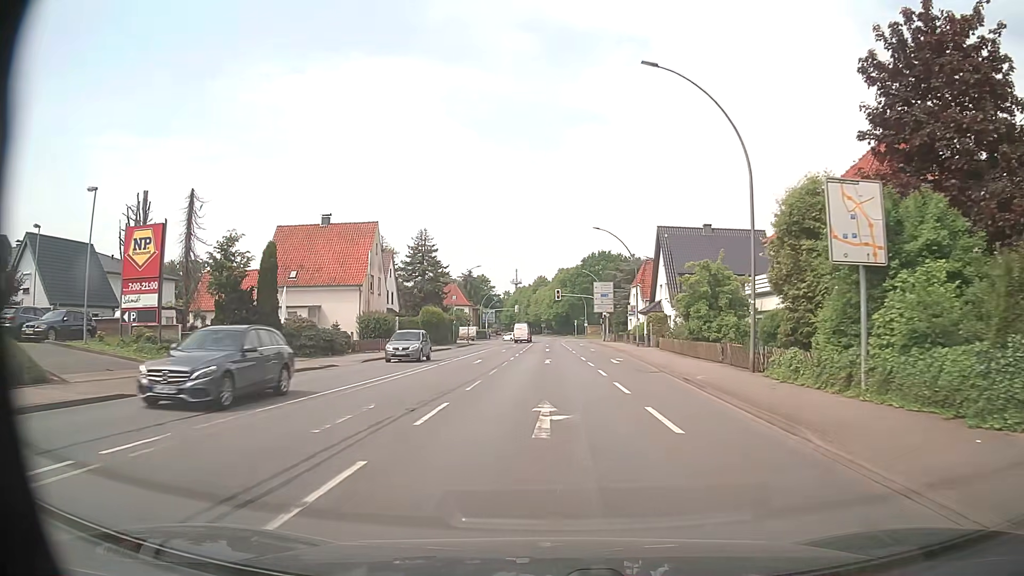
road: primary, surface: asphalt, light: Day
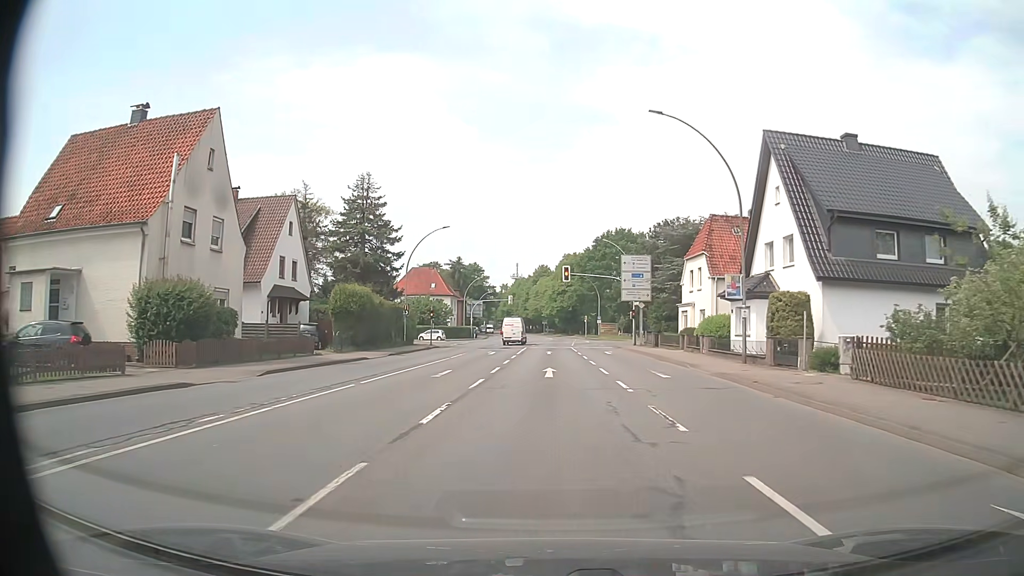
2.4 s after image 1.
(+0.1, +30.1) m; 0°
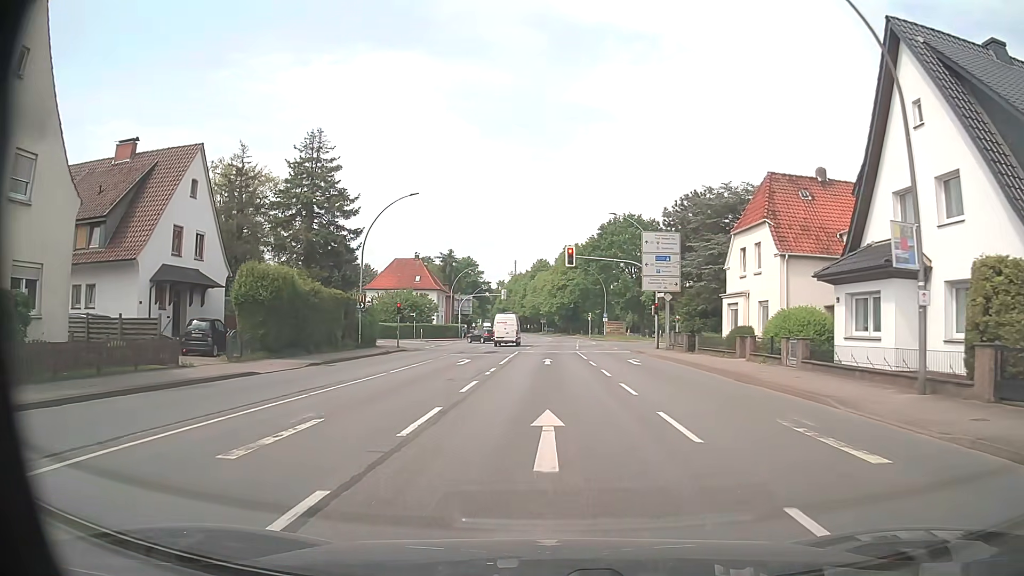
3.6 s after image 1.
(0.0, +13.0) m; 0°
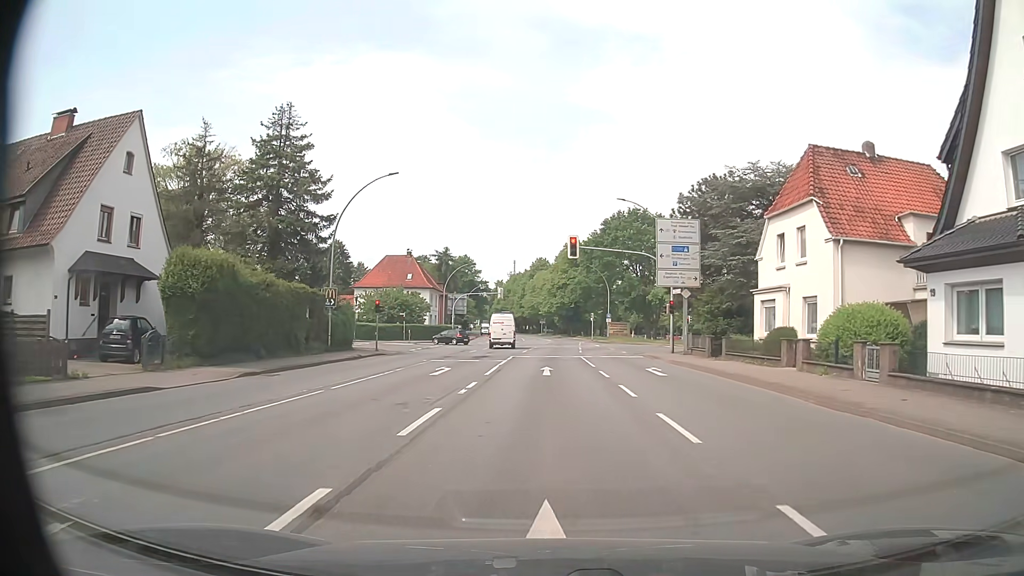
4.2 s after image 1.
(0.0, +5.9) m; 0°
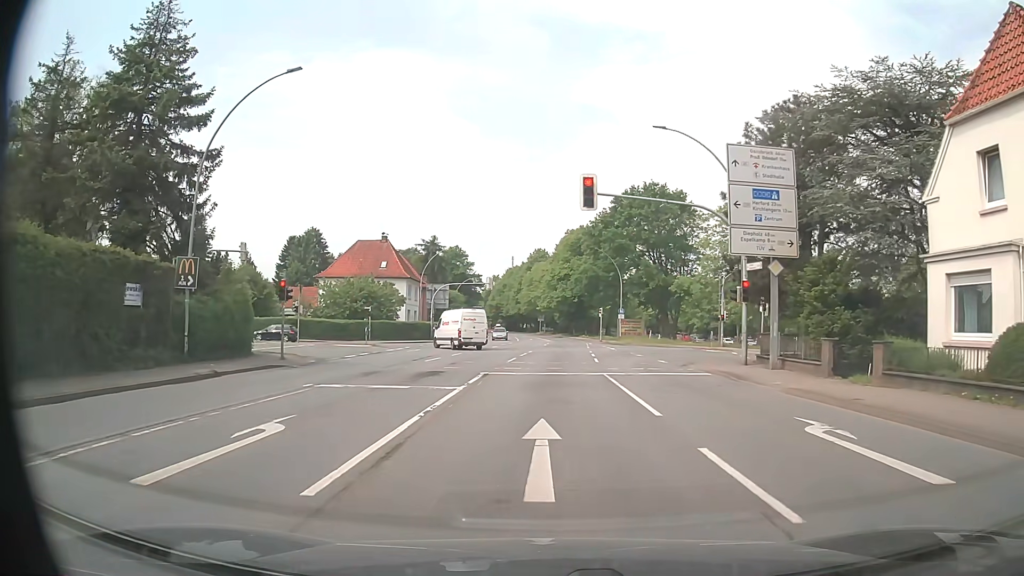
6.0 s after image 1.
(0.0, +15.3) m; 0°
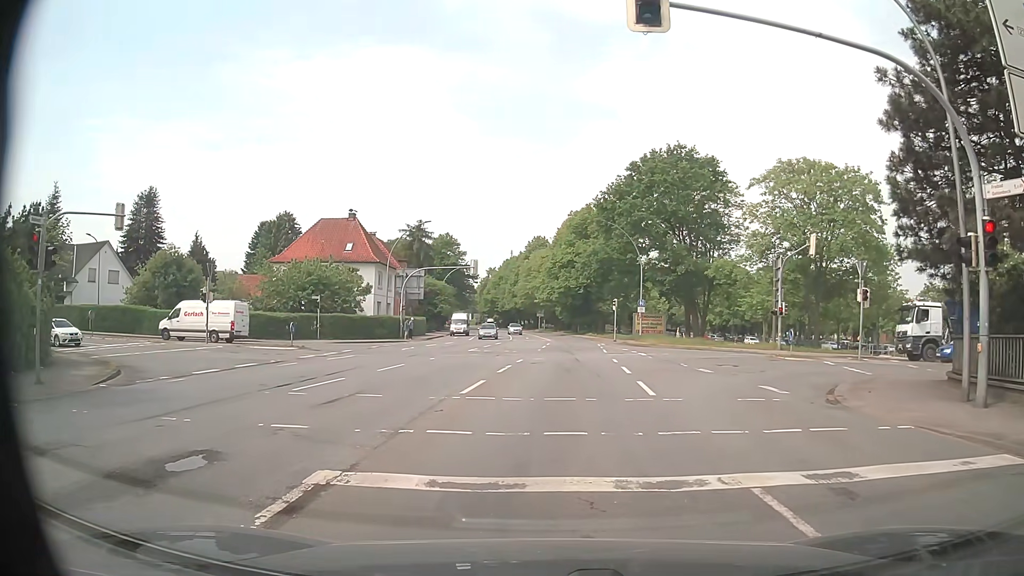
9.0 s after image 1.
(0.0, +14.4) m; -1°
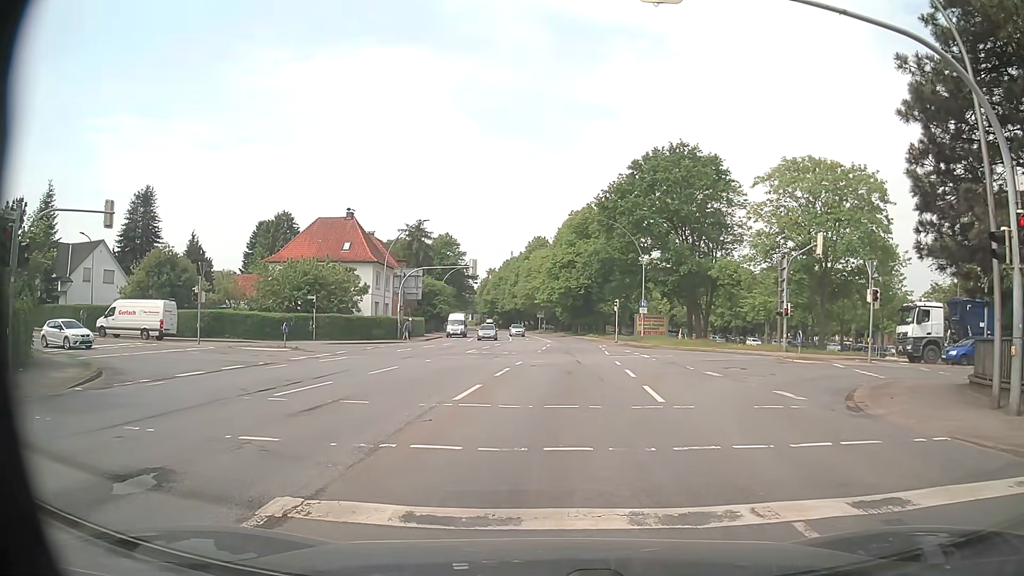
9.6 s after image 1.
(0.0, +0.9) m; +2°
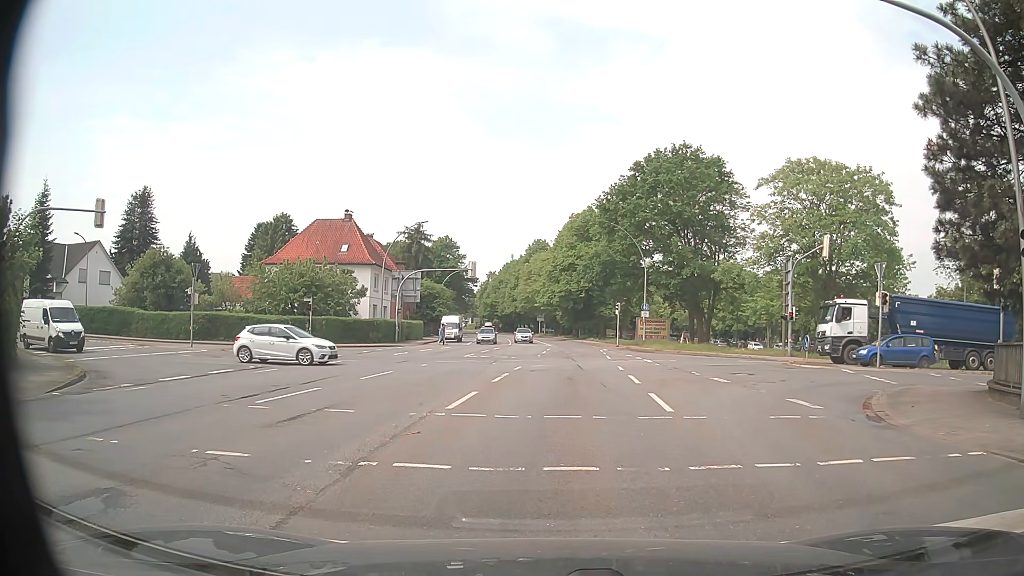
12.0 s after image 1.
(0.0, +0.8) m; 0°
(0, +10) (0, +20) (+1, +30) (+1, +40) (+1, +50) (0, +60) (0, +70) (-1, +80) (-2, +90) (-4, +100) m
